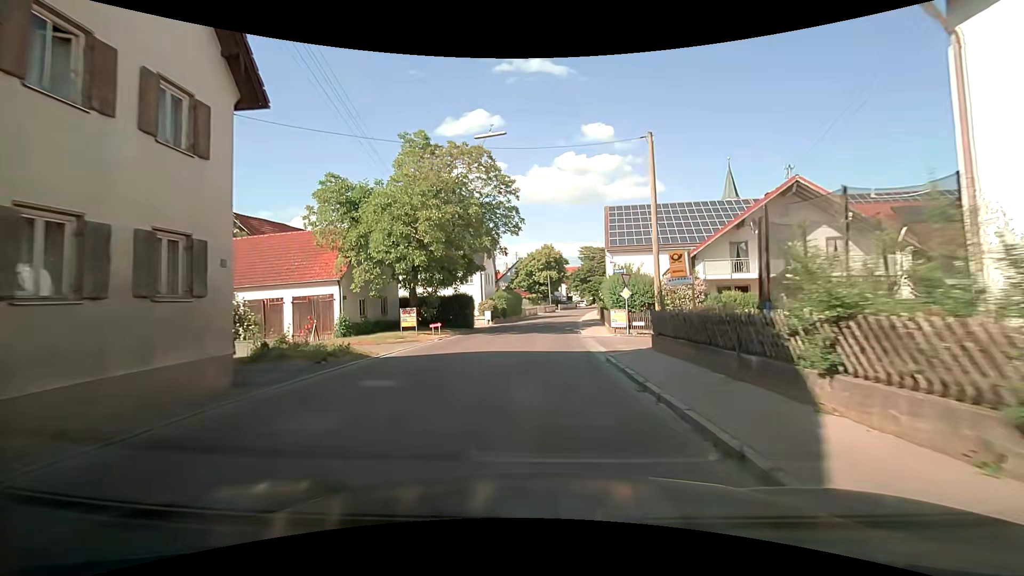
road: secondary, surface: asphalt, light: Day
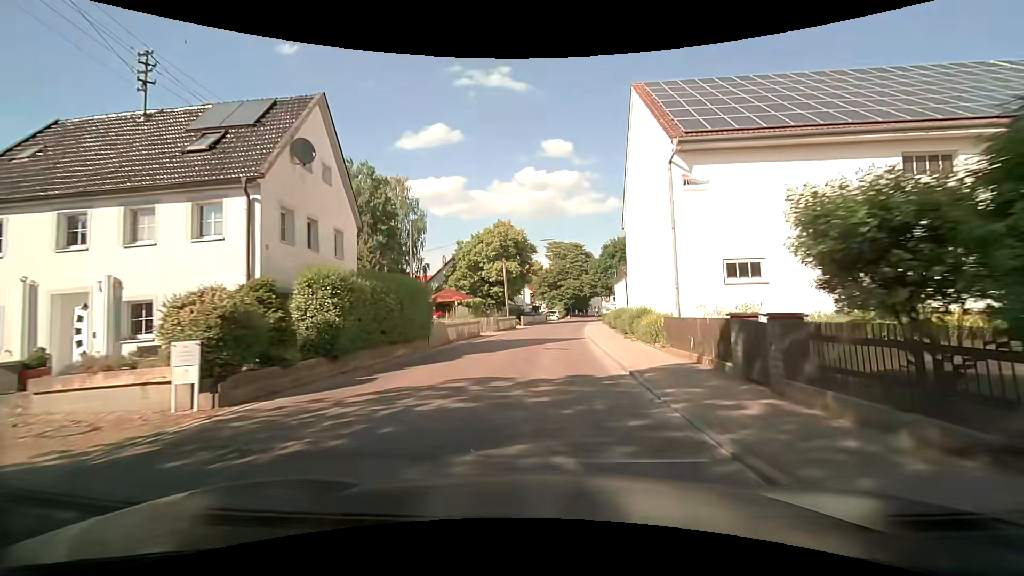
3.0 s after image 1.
(+1.4, +33.9) m; +5°
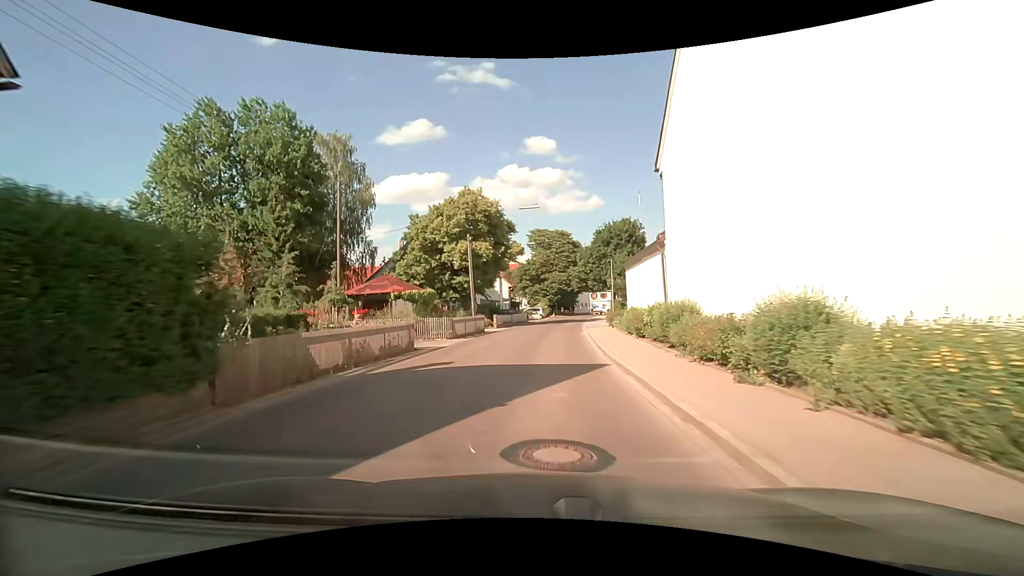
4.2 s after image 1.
(+0.2, +13.4) m; +2°
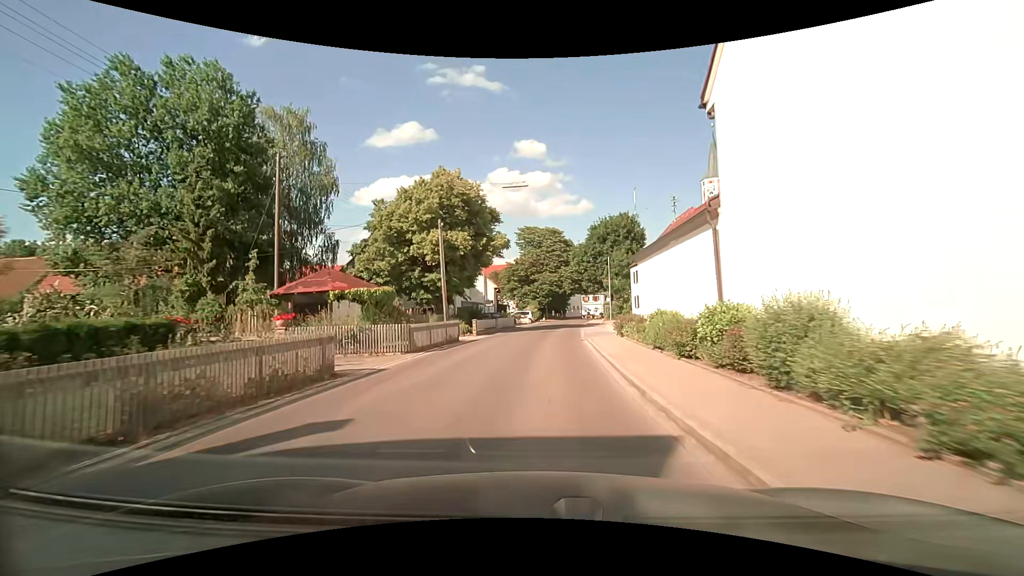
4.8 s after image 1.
(0.0, +6.7) m; 0°
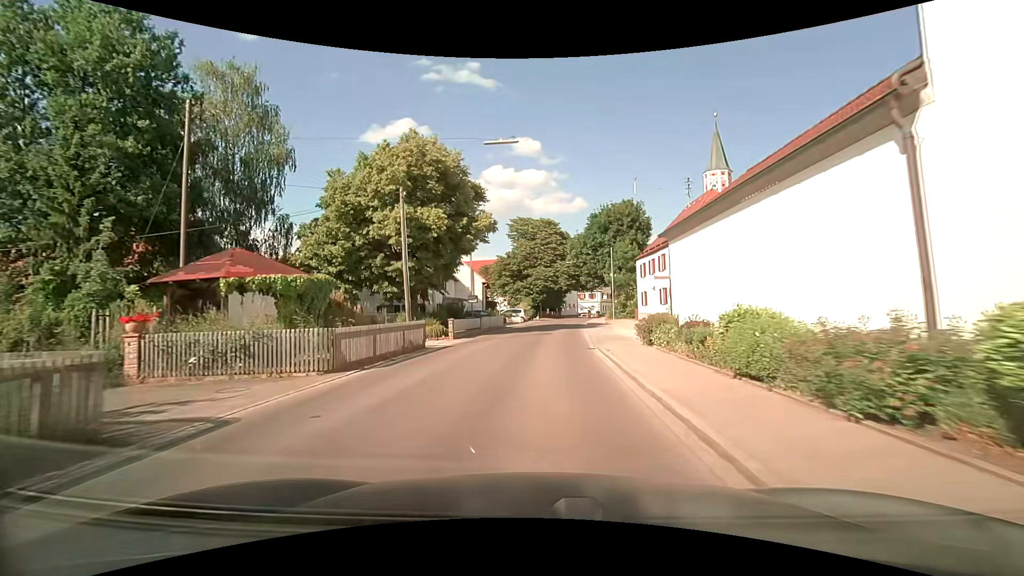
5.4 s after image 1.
(+0.1, +6.6) m; +1°
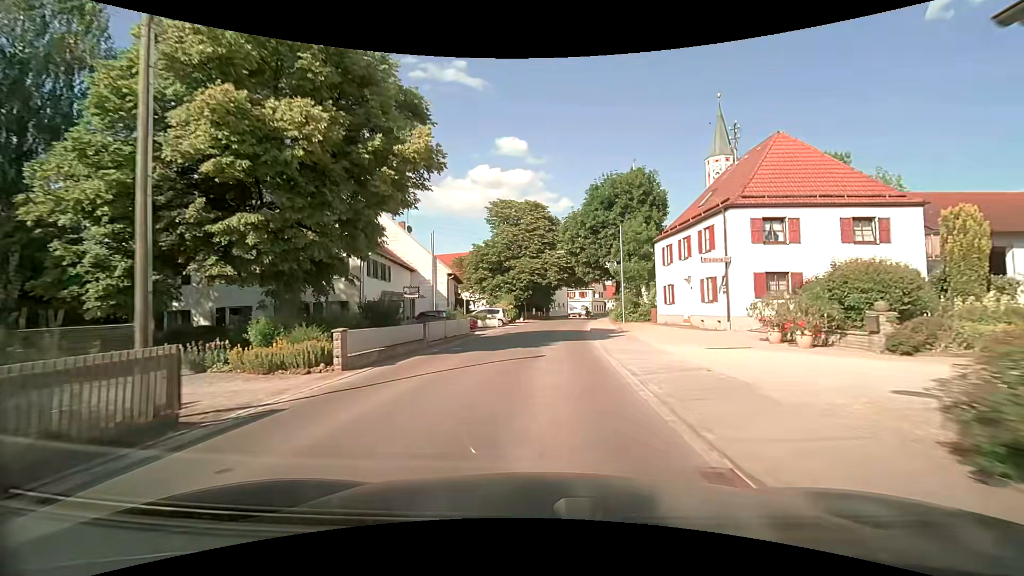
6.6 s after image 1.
(+0.2, +13.2) m; +2°
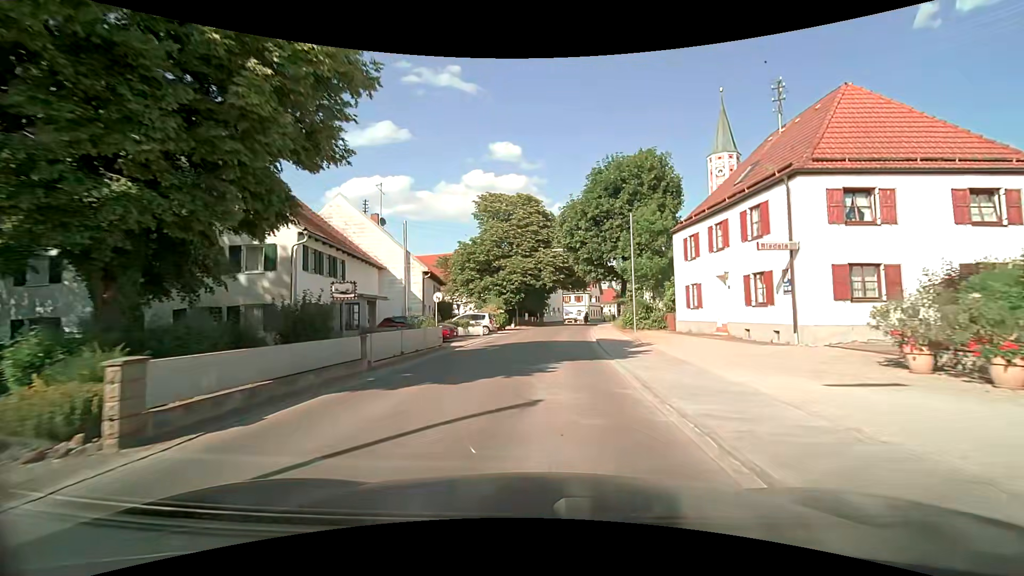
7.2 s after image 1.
(0.0, +6.5) m; 0°
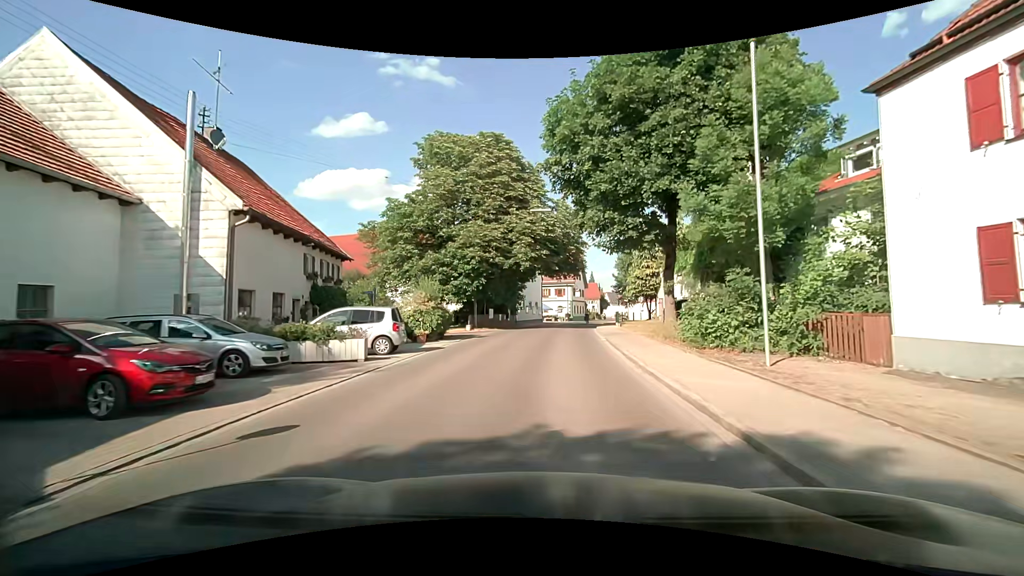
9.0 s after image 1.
(+0.5, +19.3) m; +3°
(0, +10) (+1, +20) (+2, +30) (+3, +40) (+4, +50) (+6, +60) (+8, +69) (+10, +79) (+12, +89) (+15, +99) m
